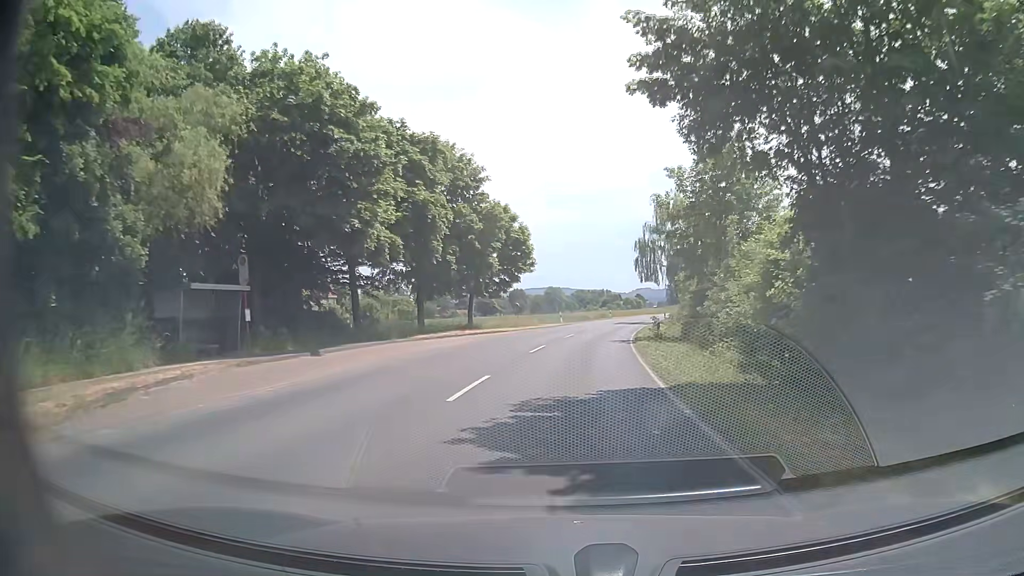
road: secondary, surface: asphalt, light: Day
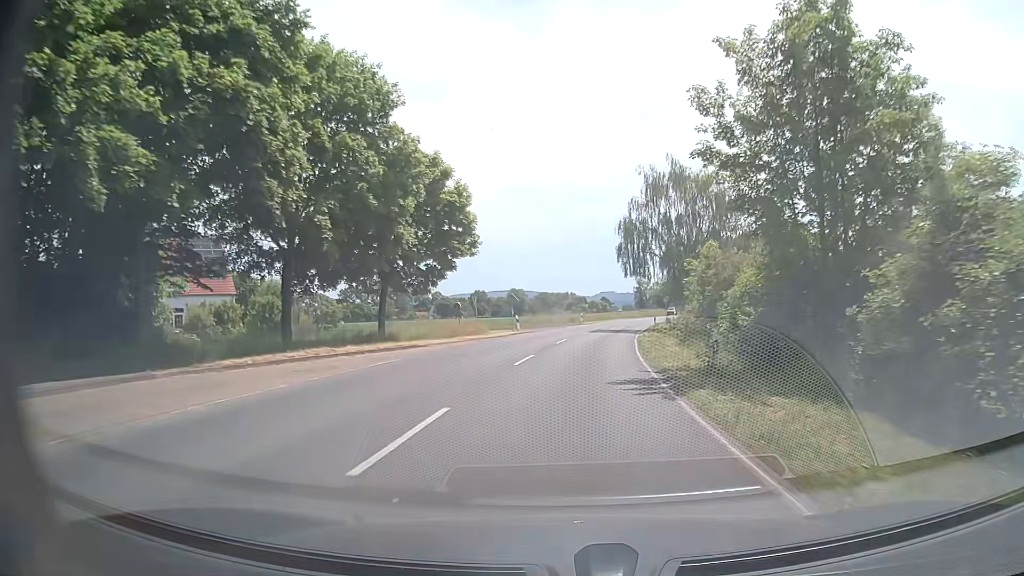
(+0.4, +16.7) m; +3°
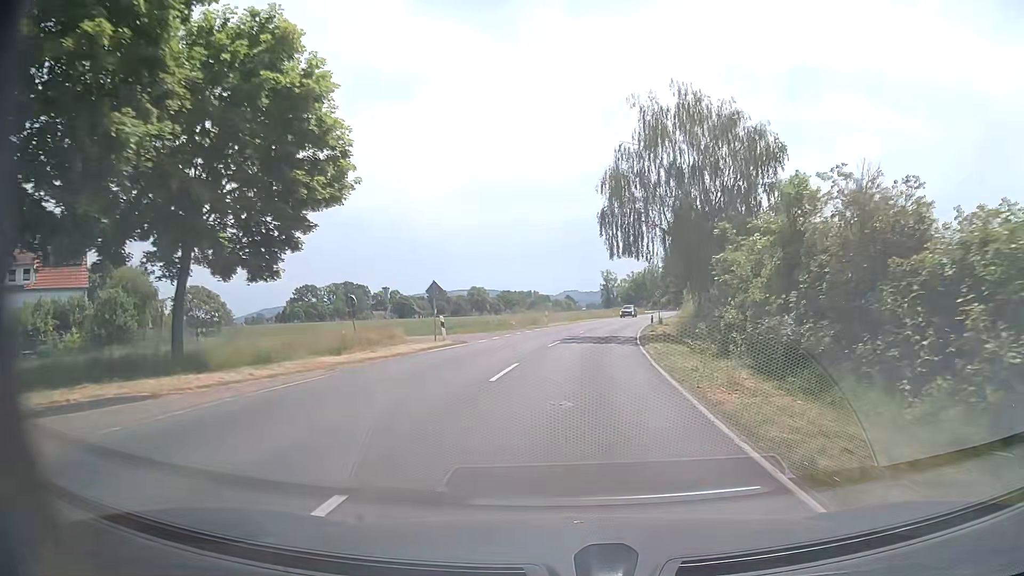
(+0.5, +16.7) m; +3°
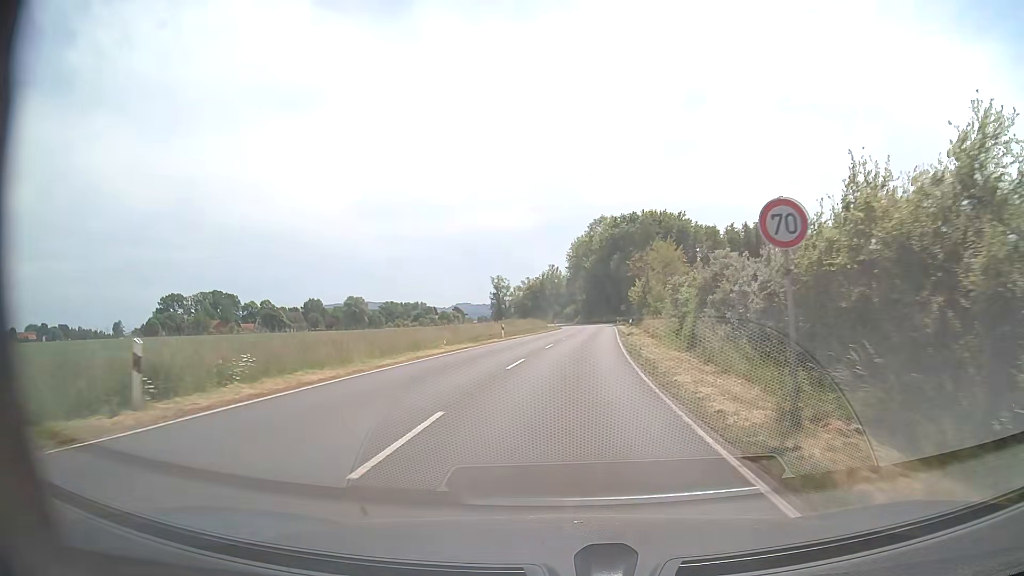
(+3.7, +43.3) m; +9°
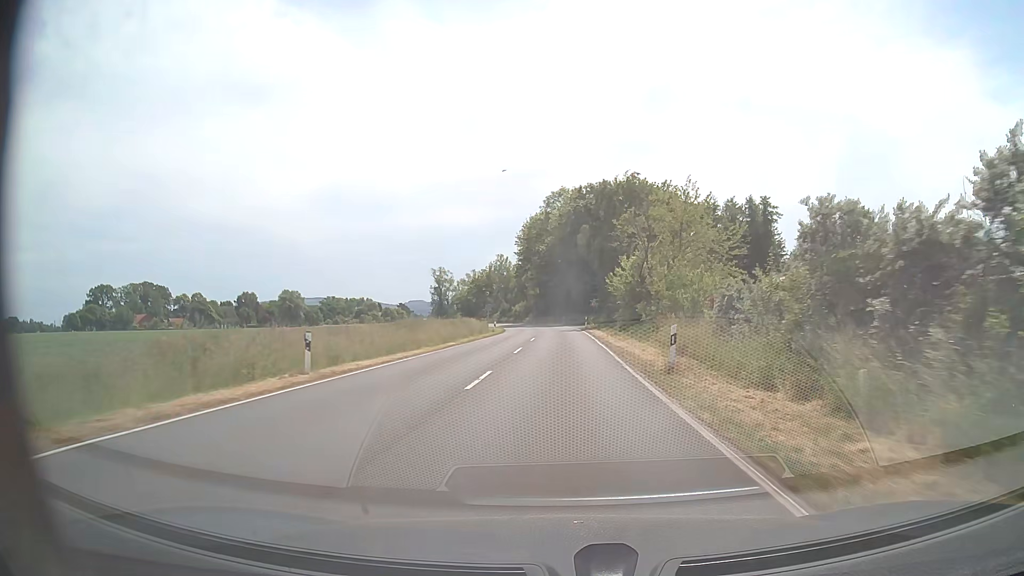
(+1.1, +29.5) m; +4°
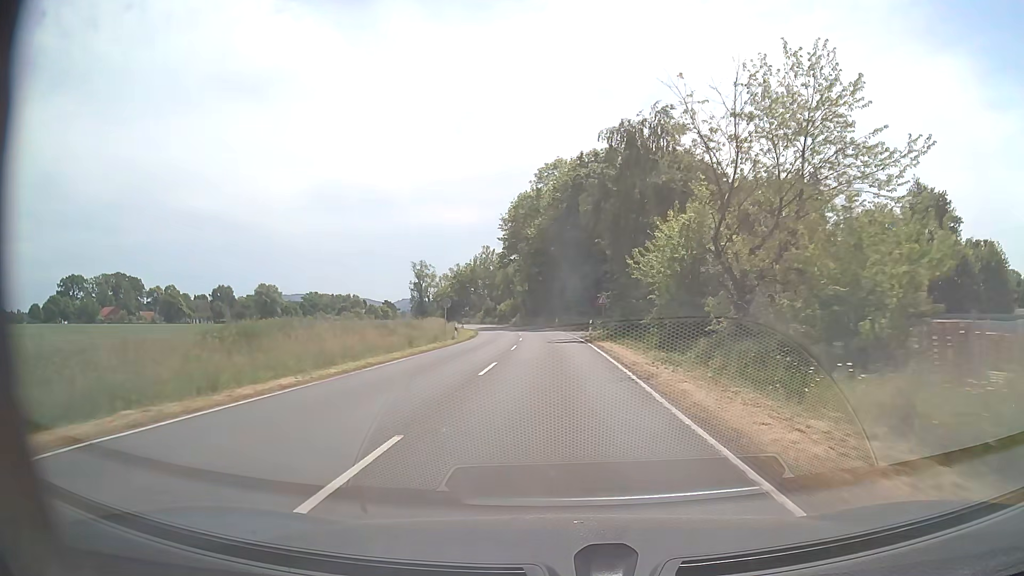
(+0.2, +21.0) m; +1°
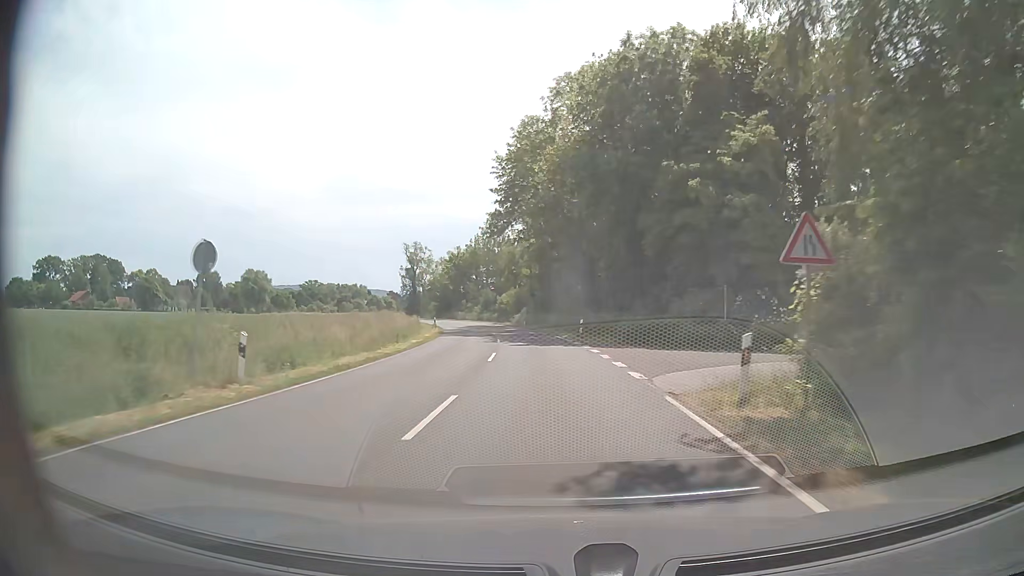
(-0.3, +32.7) m; -1°
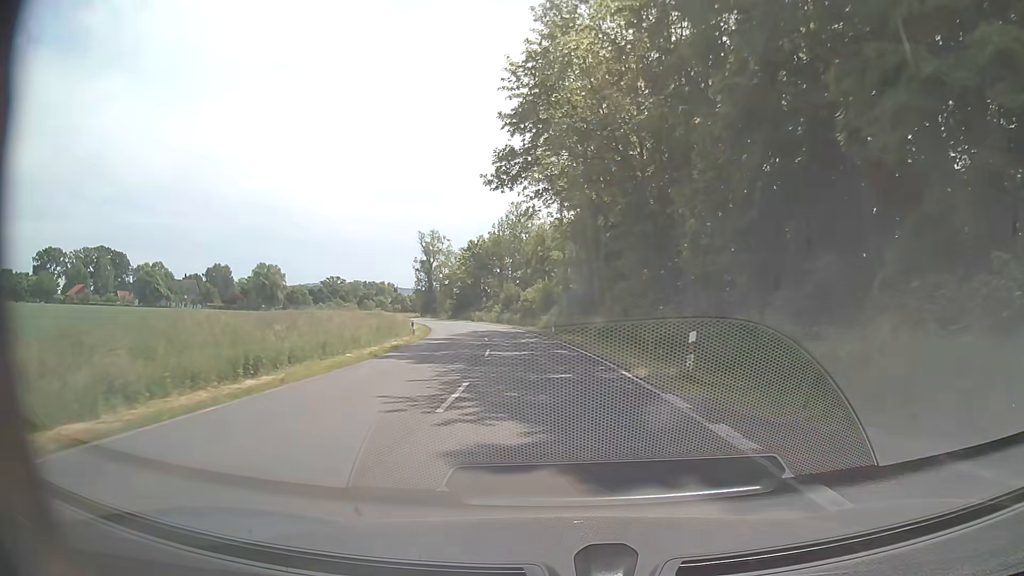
(-0.5, +22.3) m; -3°
(0, +10) (-1, +20) (-1, +30) (-3, +40) (-4, +50) (-6, +60) (-8, +69) (-10, +79) (-13, +89) (-16, +98) m
